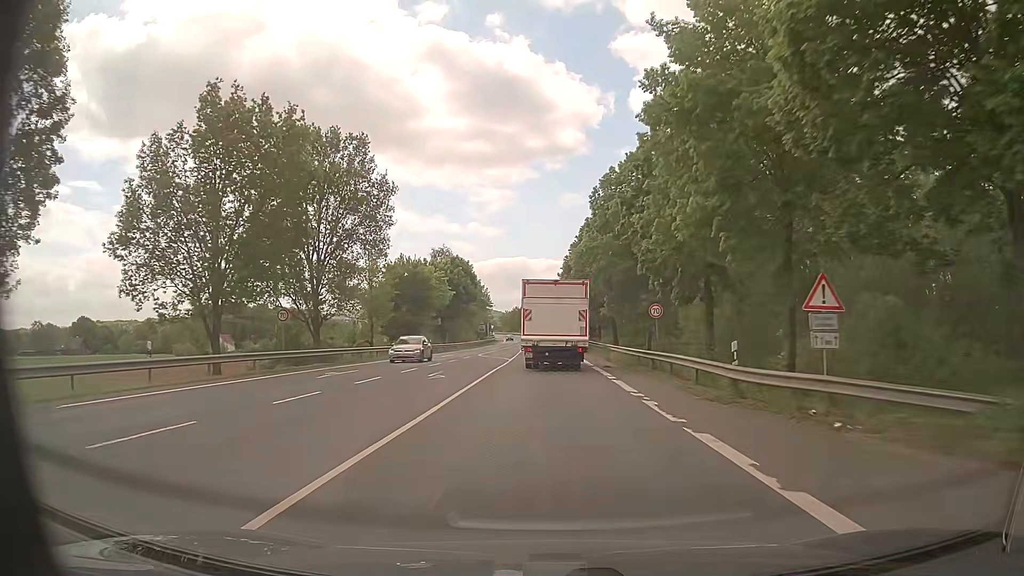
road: primary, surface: asphalt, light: Day
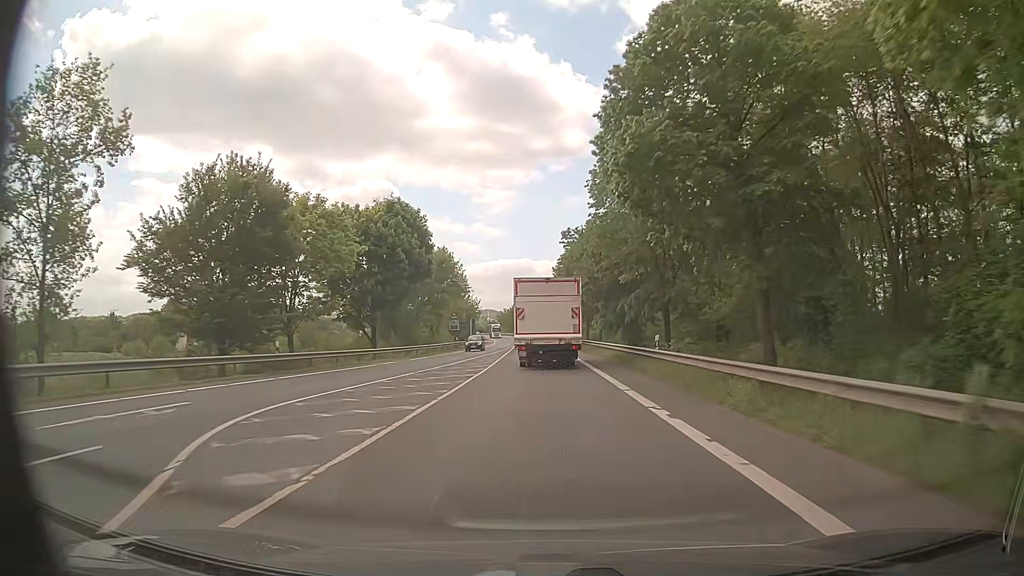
(-0.1, +39.0) m; 0°
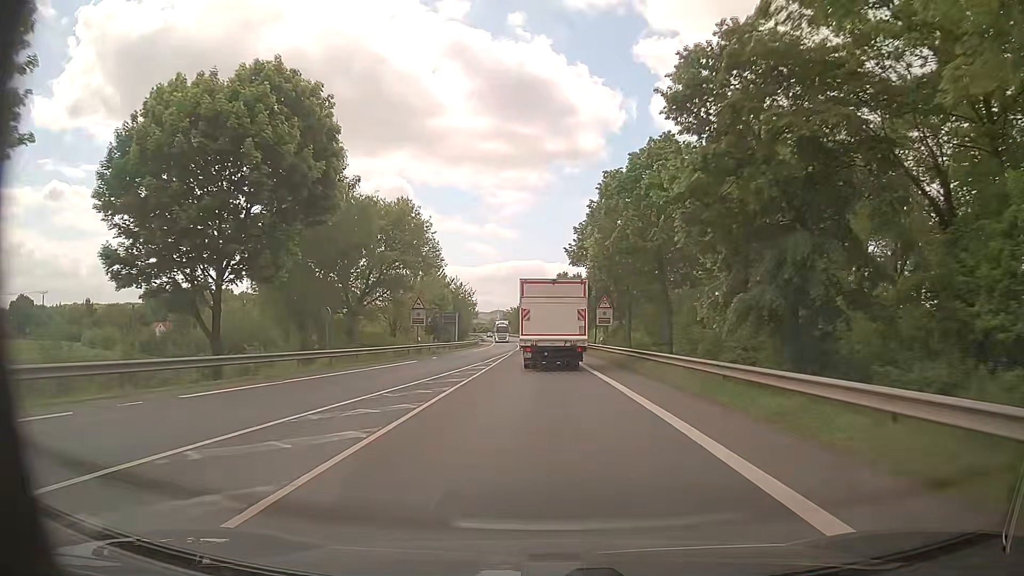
(-0.4, +29.1) m; -1°
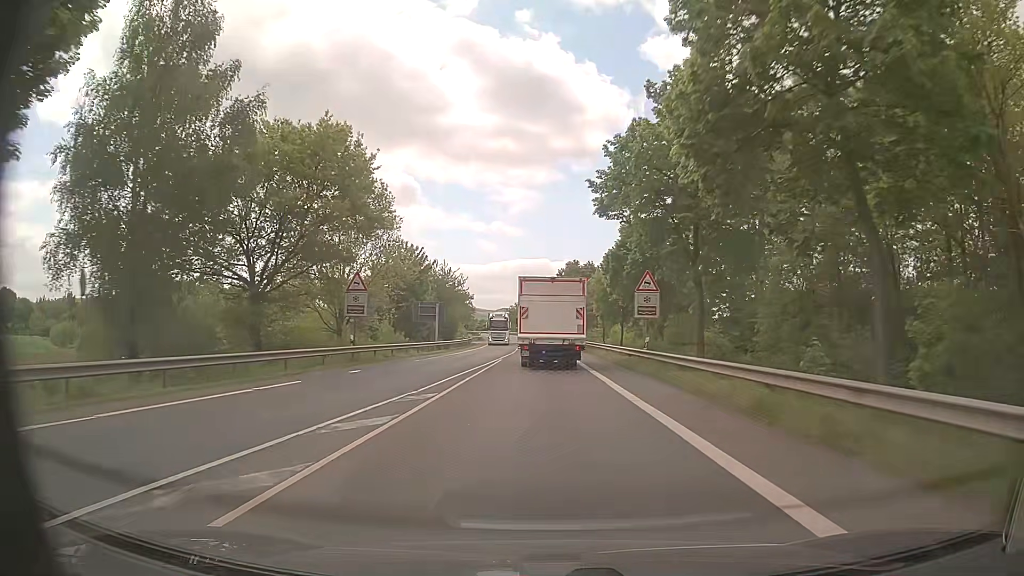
(-0.1, +19.3) m; -1°
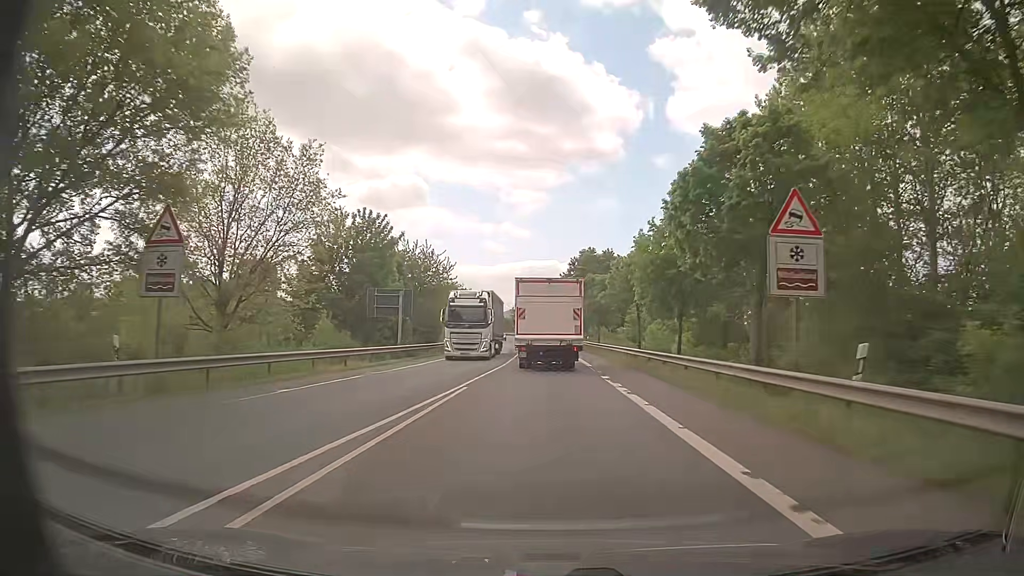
(-0.1, +19.3) m; -1°
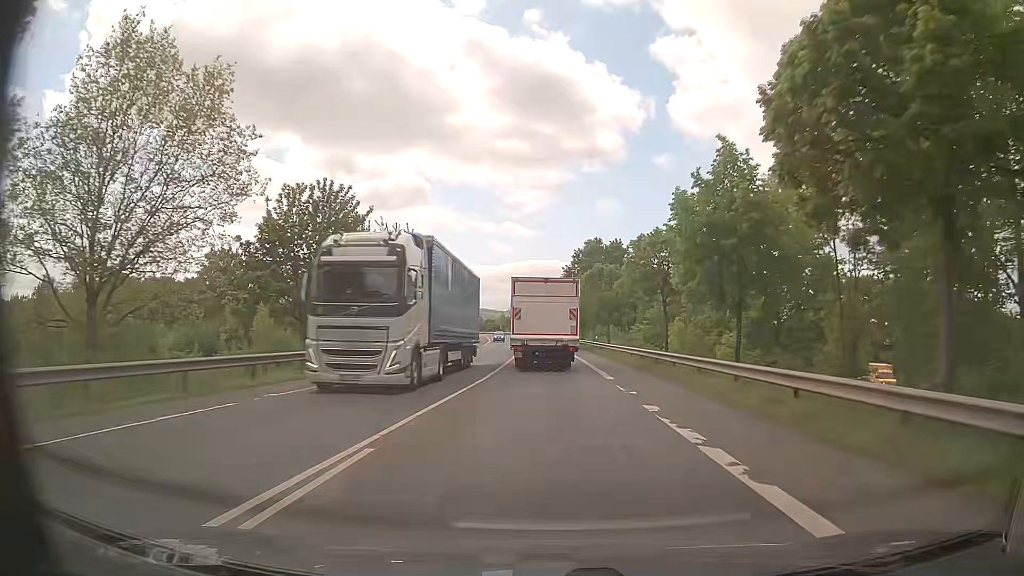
(0.0, +9.6) m; 0°
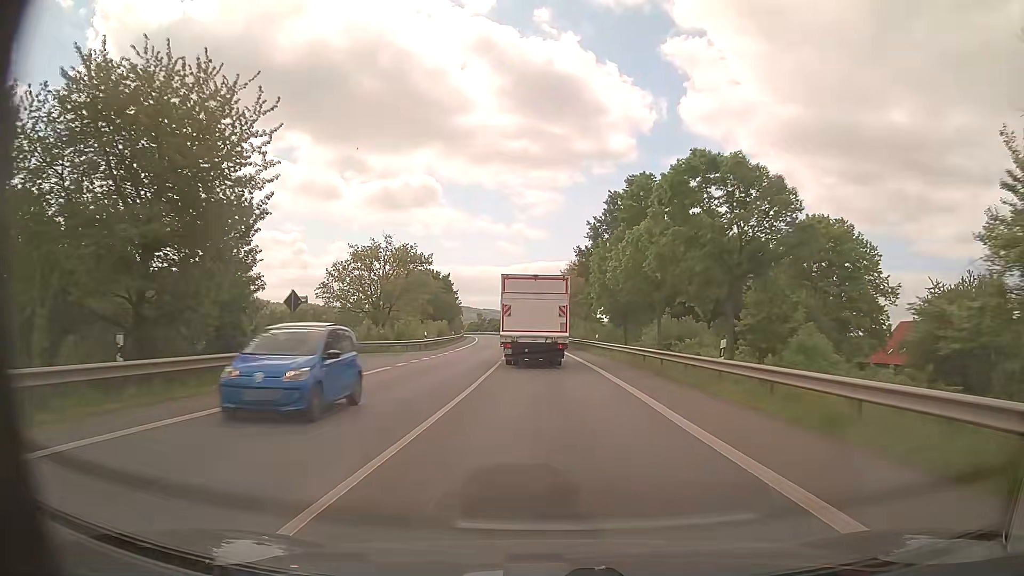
(-0.2, +38.3) m; -1°
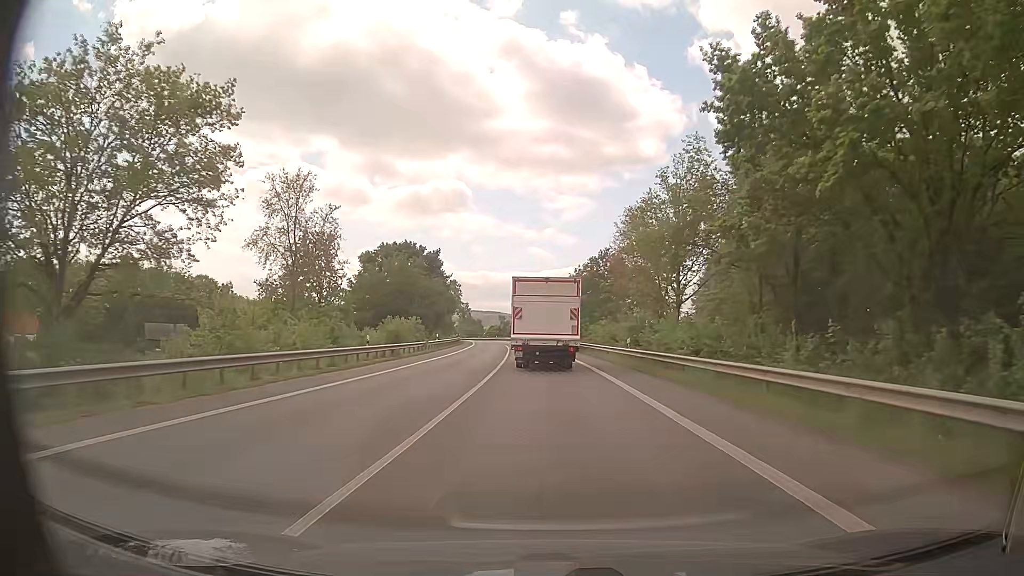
(-0.8, +47.6) m; -3°
(0, +10) (0, +20) (0, +30) (-1, +40) (-1, +50) (-2, +60) (-2, +70) (-3, +80) (-4, +90) (-5, +100) m
